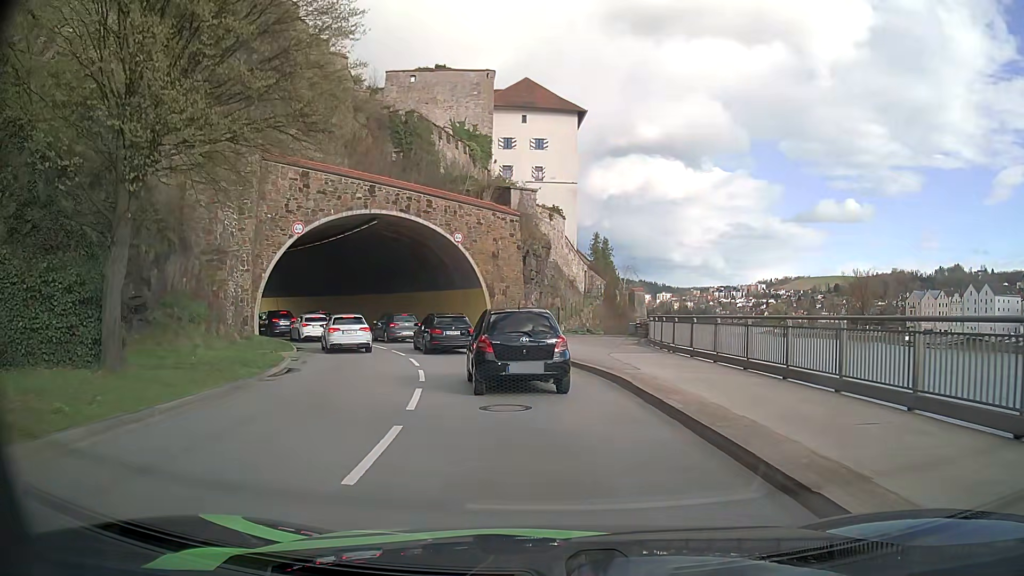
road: primary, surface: asphalt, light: Day
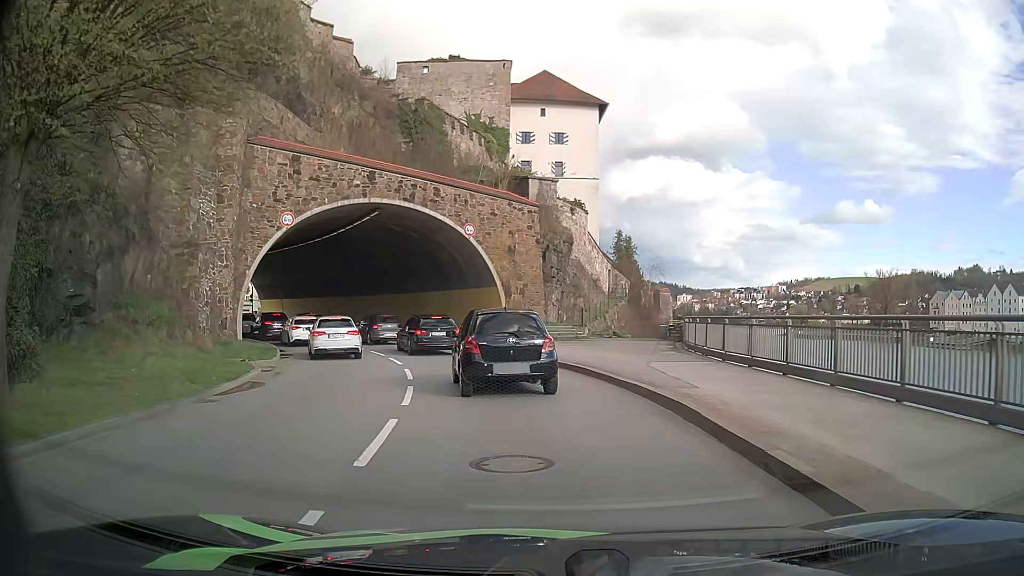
(-0.1, +3.9) m; -1°
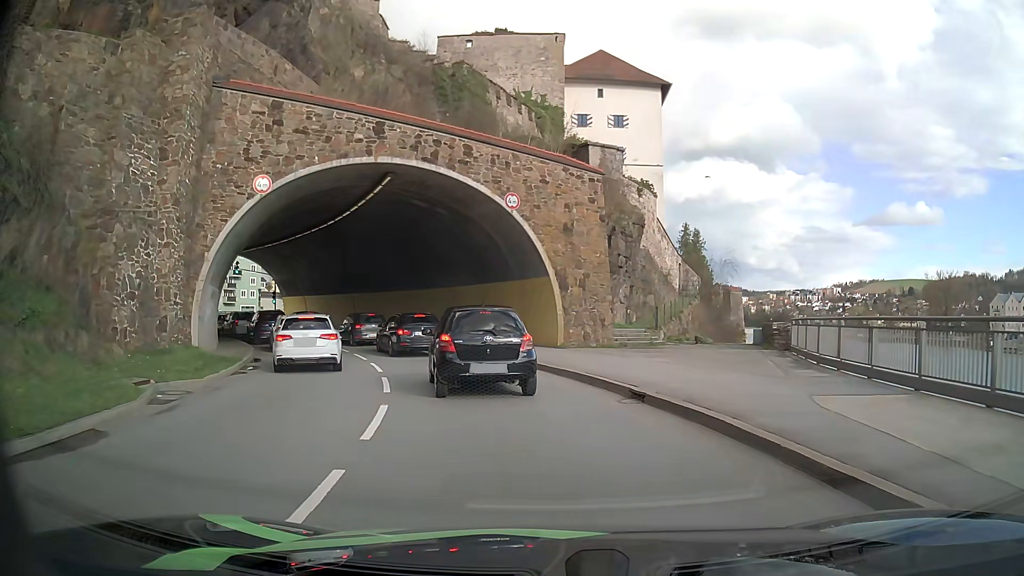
(-0.4, +7.8) m; -6°
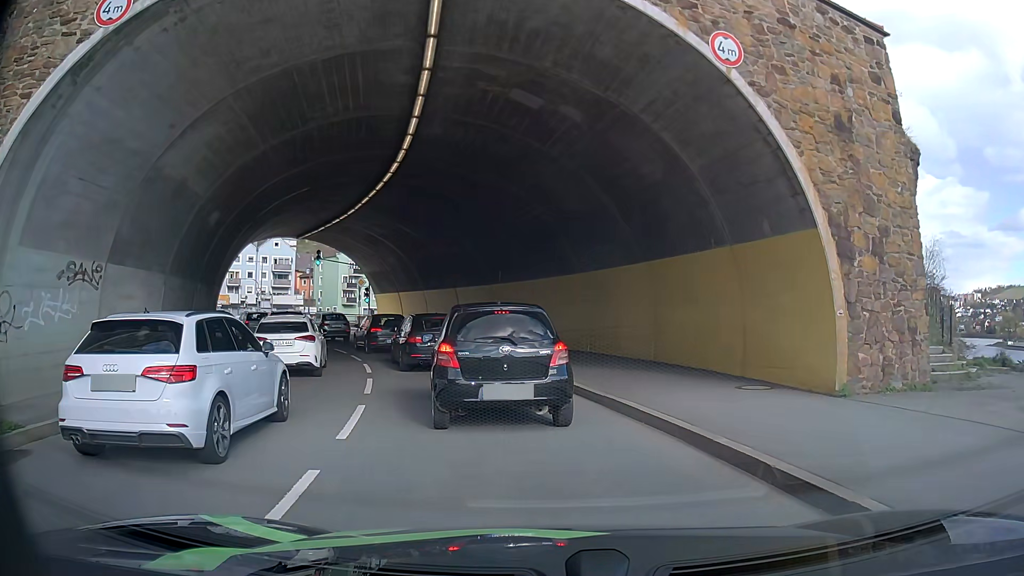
(-1.2, +13.5) m; -12°
(-1, +10) (-3, +20) (-5, +30) (-8, +39) (-14, +47) (-20, +55) (-26, +63) (-33, +70) (-39, +78) (-46, +85) m
